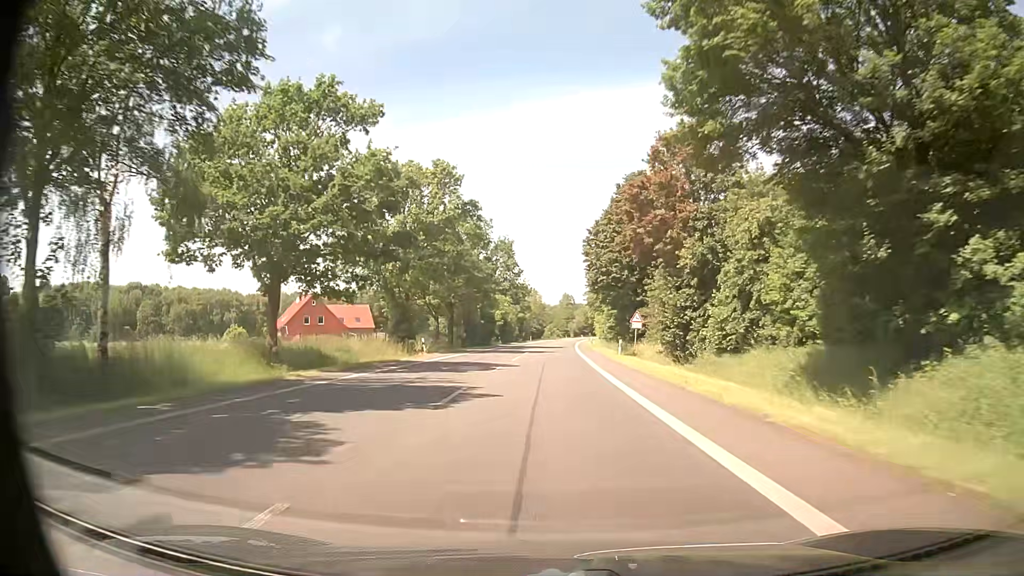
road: primary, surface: asphalt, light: Day
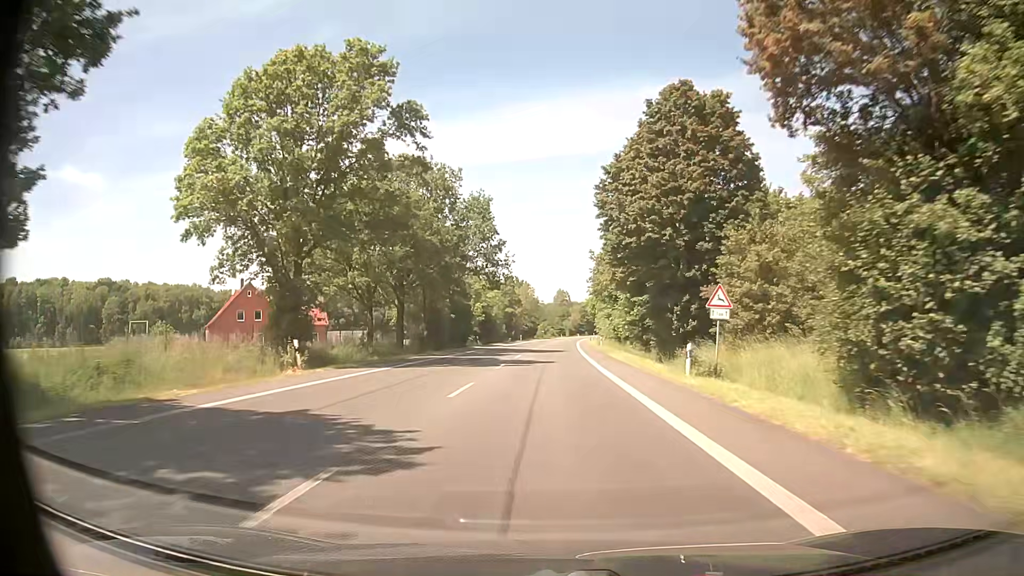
(+0.2, +22.2) m; +1°
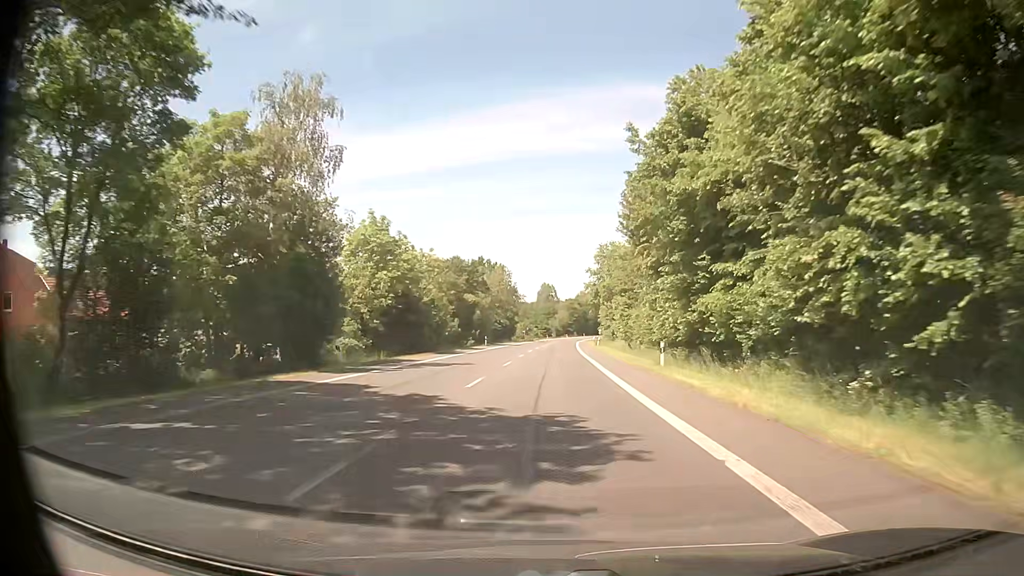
(+0.1, +44.3) m; +1°
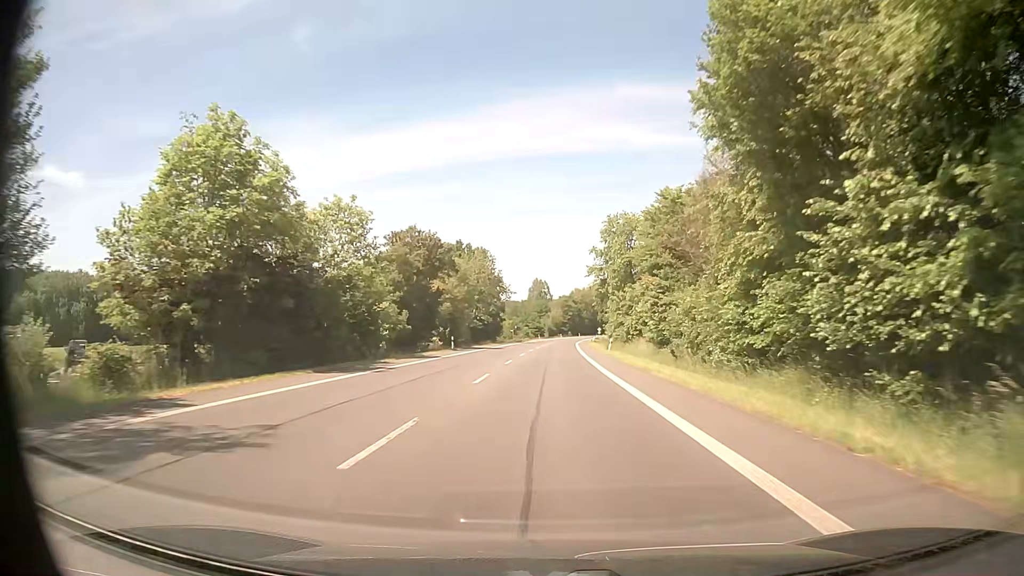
(0.0, +22.2) m; +1°
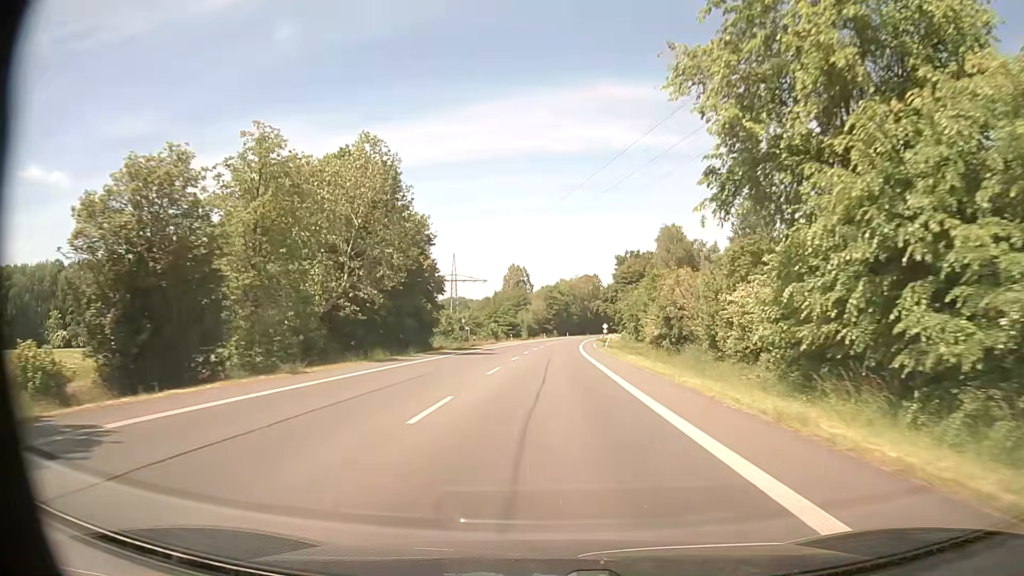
(+0.9, +55.5) m; +2°
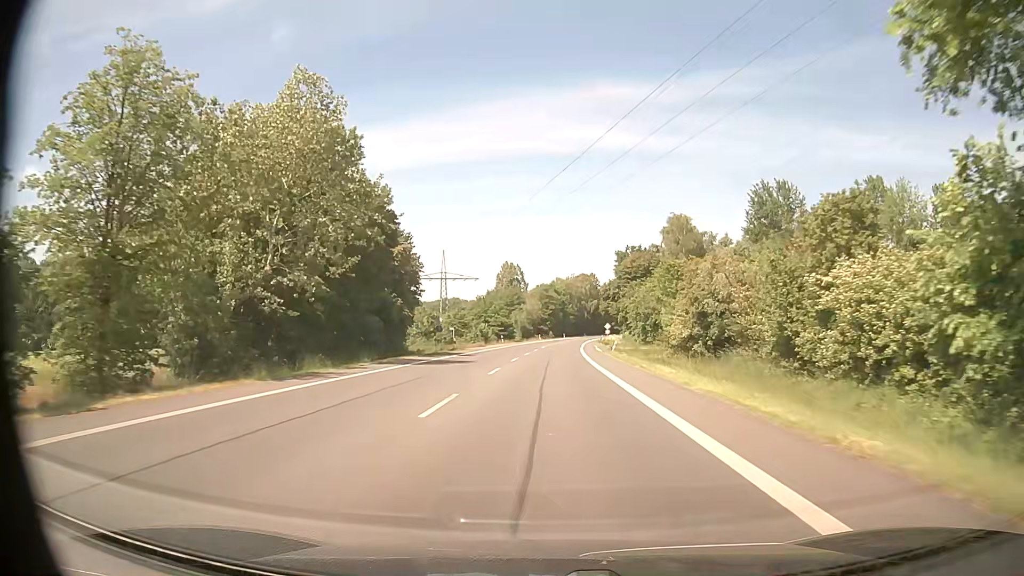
(0.0, +11.1) m; 0°
